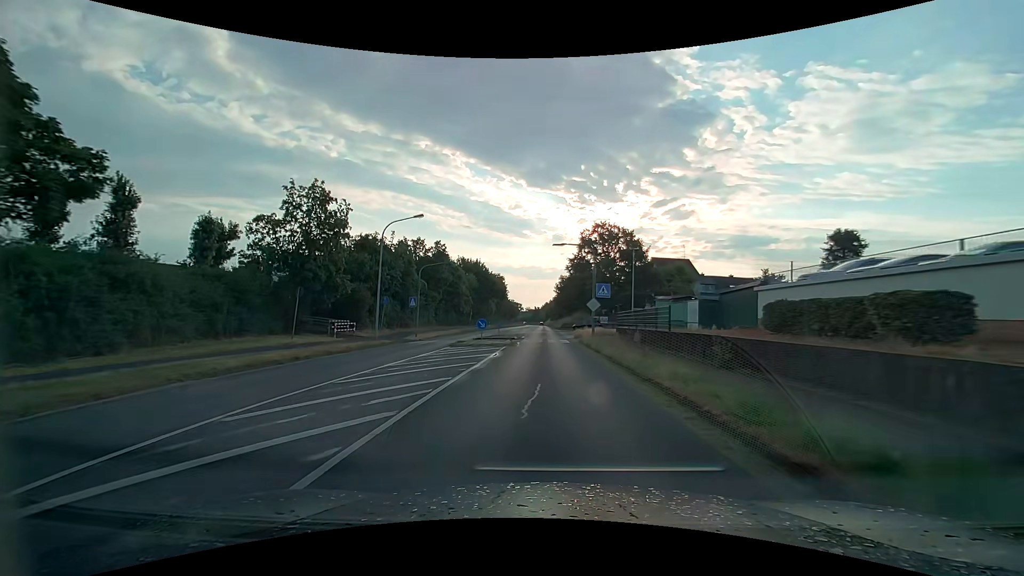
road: secondary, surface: asphalt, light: Day
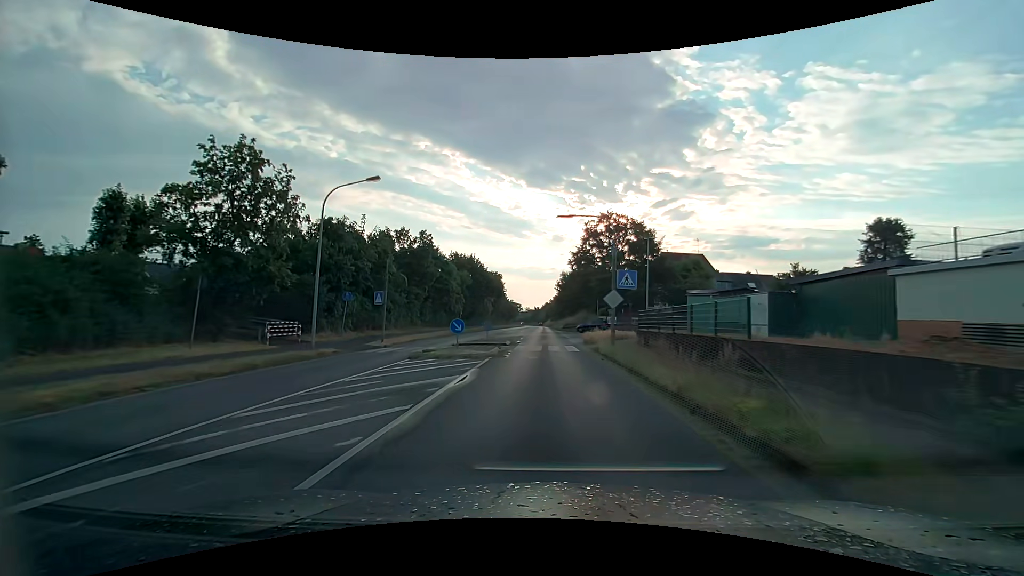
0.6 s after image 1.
(0.0, +8.1) m; 0°
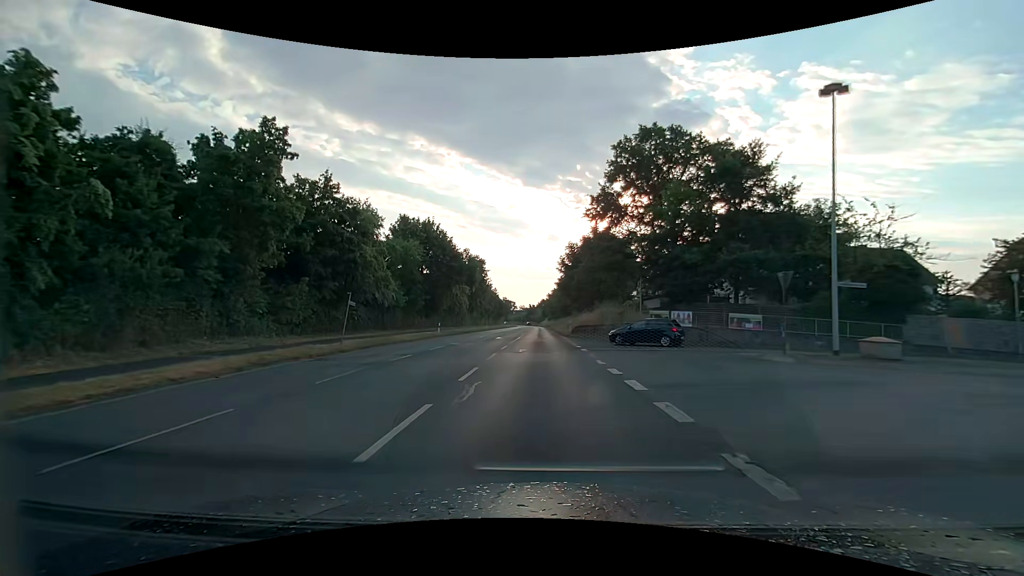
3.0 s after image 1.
(+0.1, +32.3) m; +1°
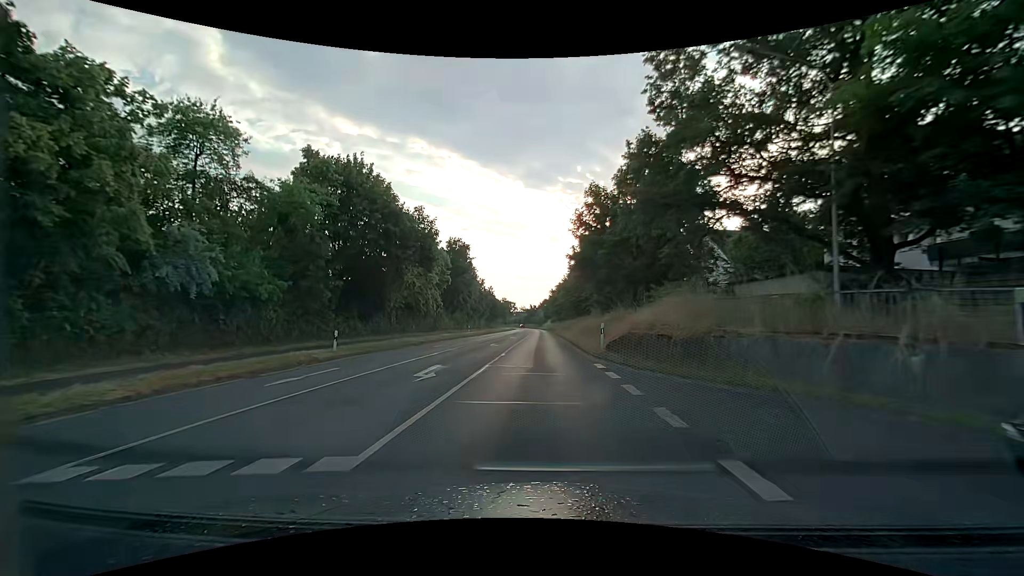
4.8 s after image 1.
(0.0, +24.2) m; 0°
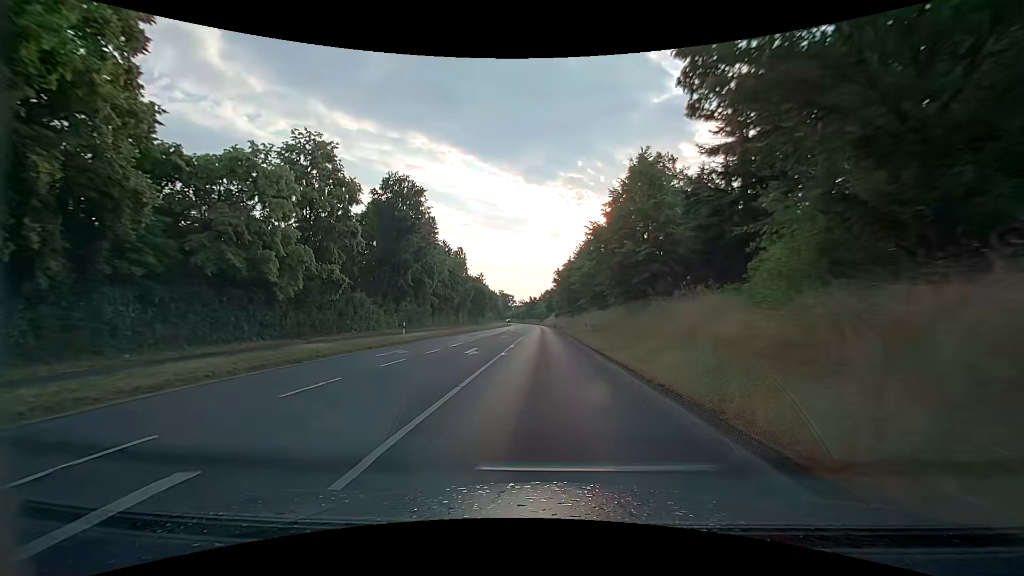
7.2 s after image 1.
(-0.1, +32.3) m; +1°
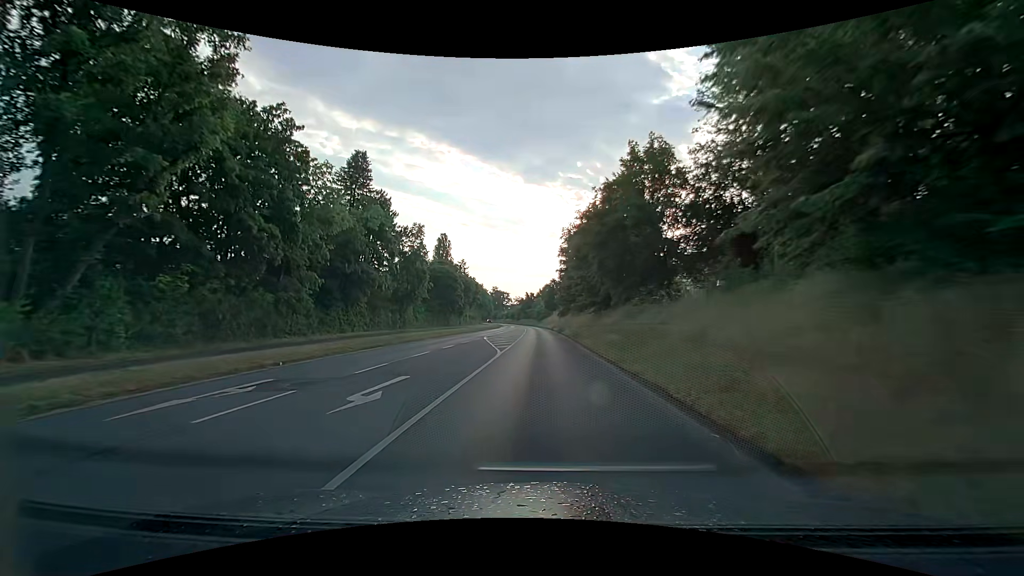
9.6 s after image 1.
(-0.4, +32.5) m; -1°
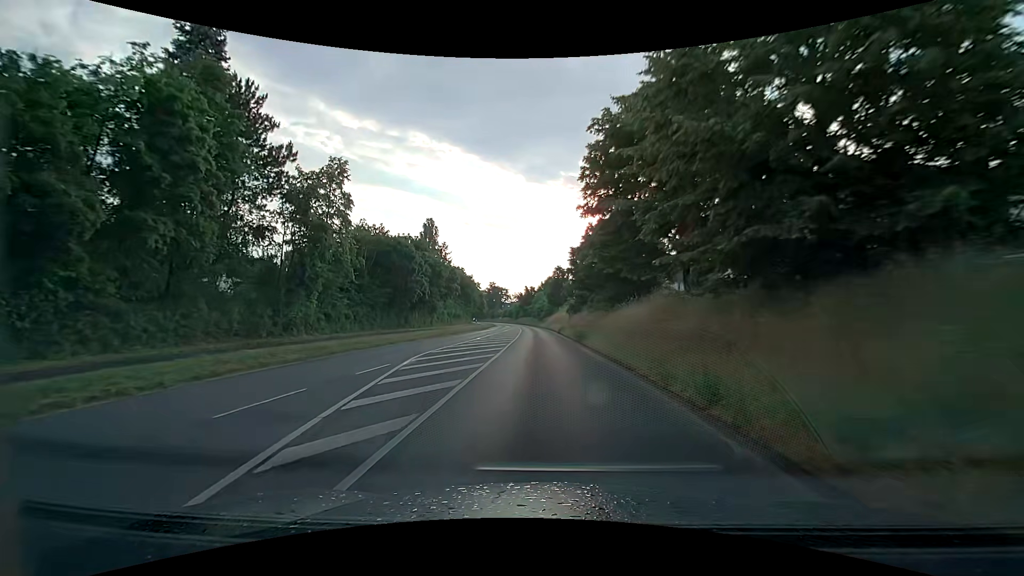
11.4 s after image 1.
(+0.1, +24.3) m; 0°
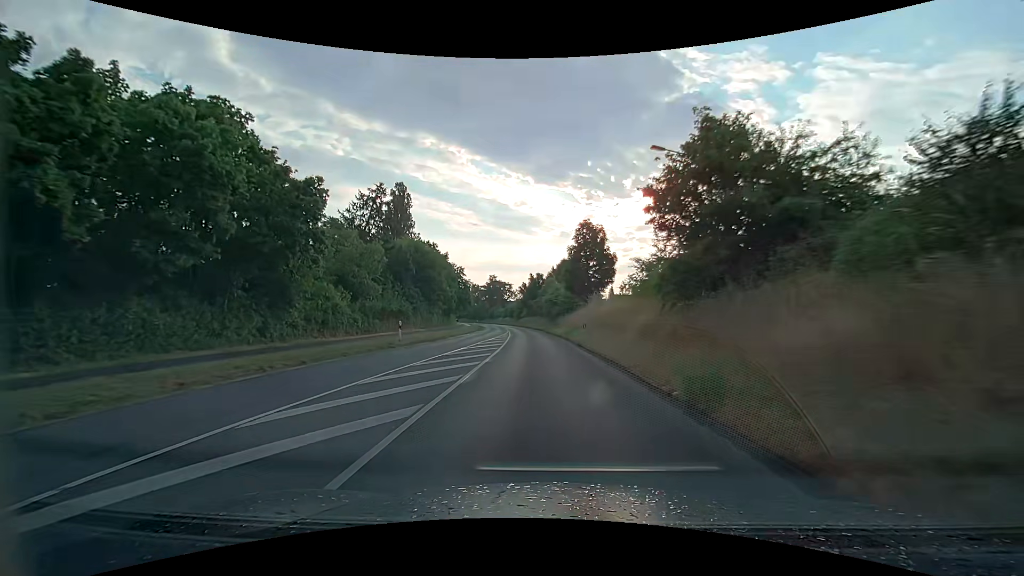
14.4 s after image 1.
(-0.2, +40.6) m; -1°
(0, +10) (0, +20) (0, +30) (-1, +40) (-1, +50) (-2, +60) (-3, +70) (-4, +80) (-5, +90) (-6, +100) m
